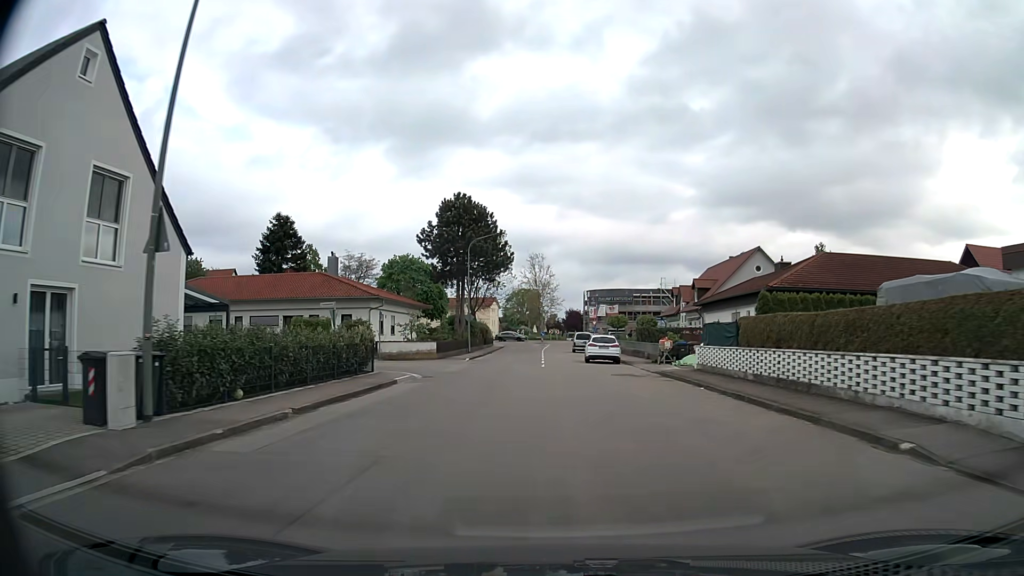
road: tertiary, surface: asphalt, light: Day
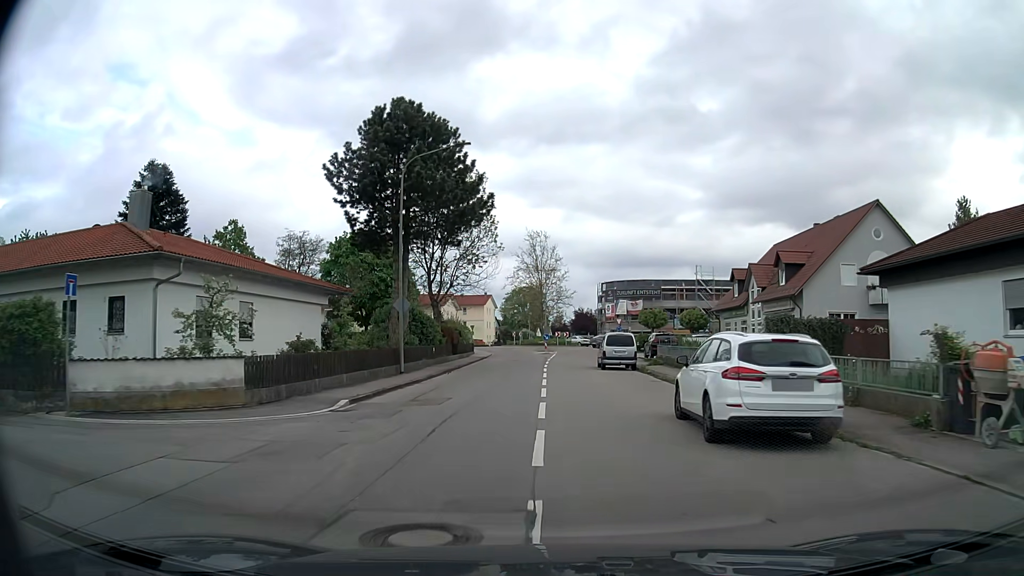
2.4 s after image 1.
(0.0, +26.6) m; 0°
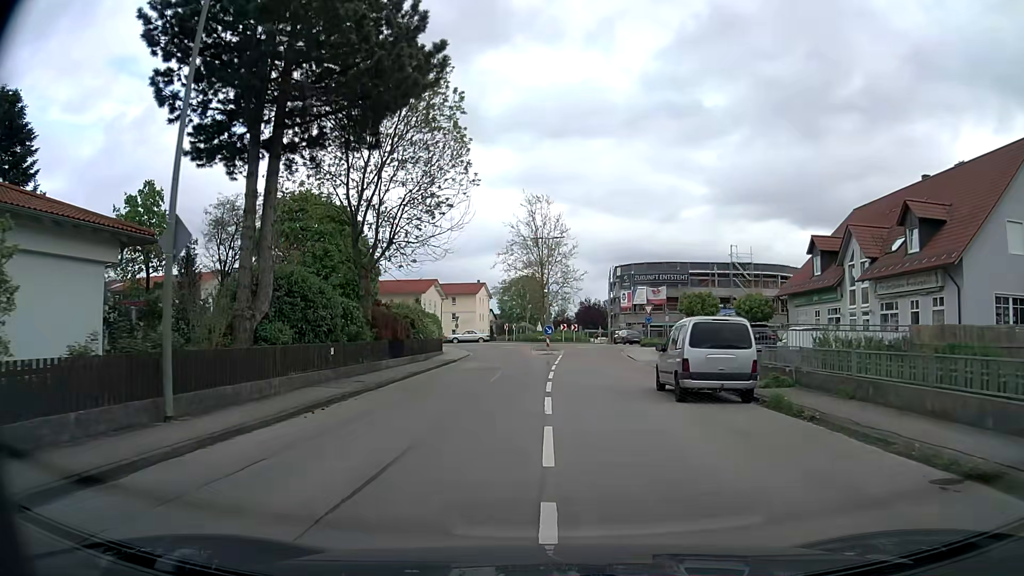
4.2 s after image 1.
(-0.2, +18.2) m; -1°
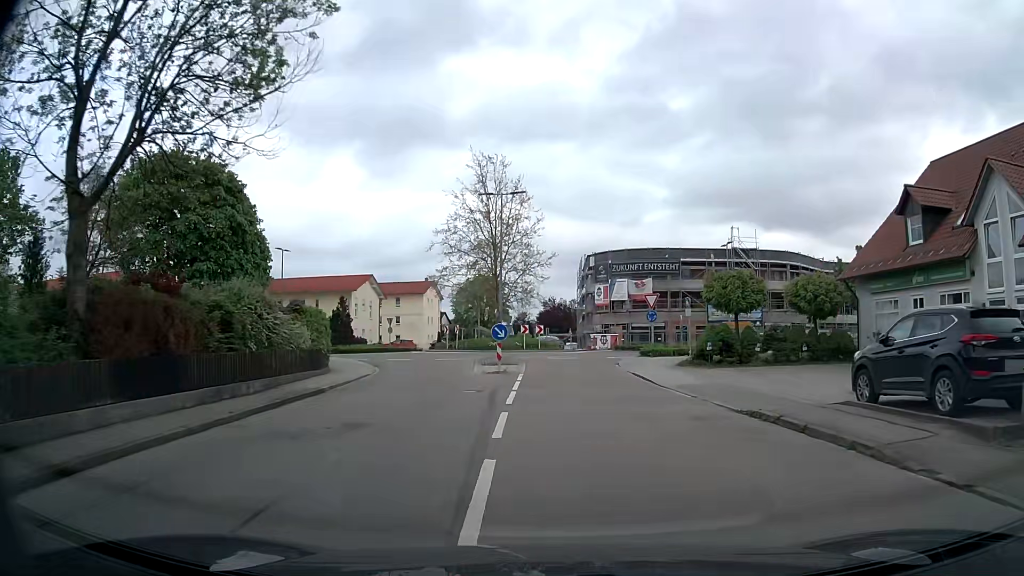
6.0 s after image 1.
(+0.3, +16.0) m; +4°
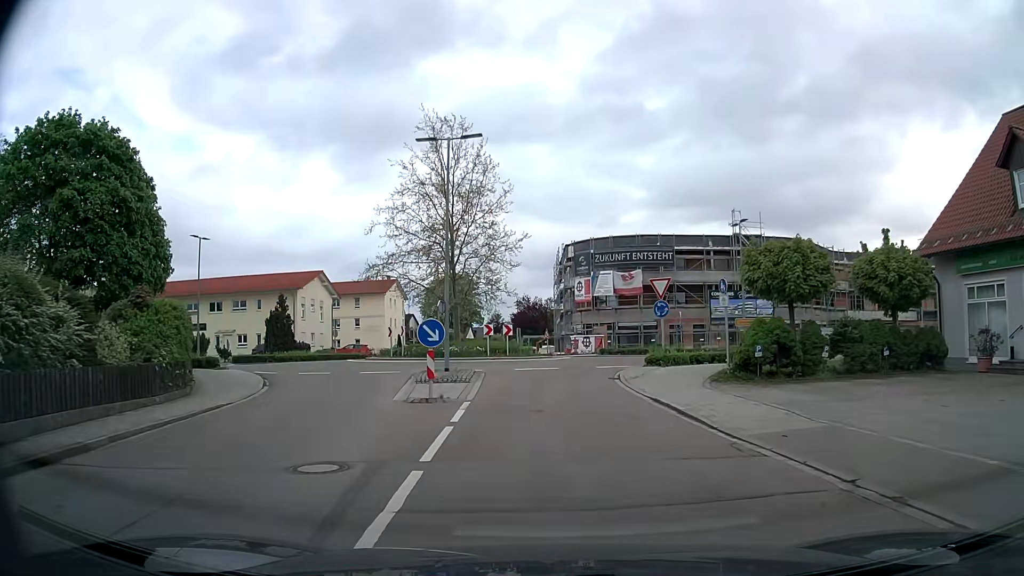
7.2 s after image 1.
(+0.1, +9.3) m; +2°
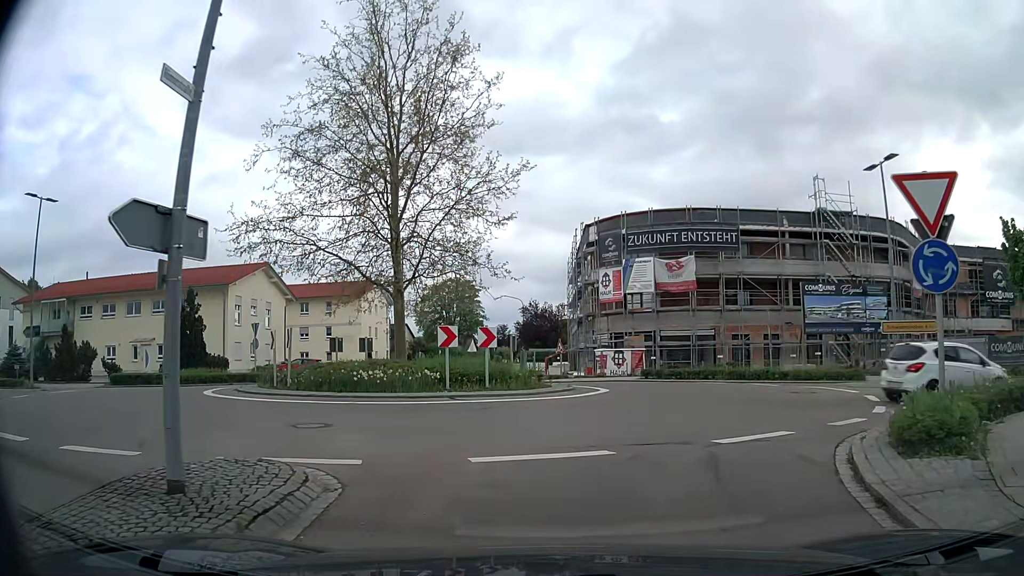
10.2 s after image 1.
(-0.3, +16.2) m; -1°
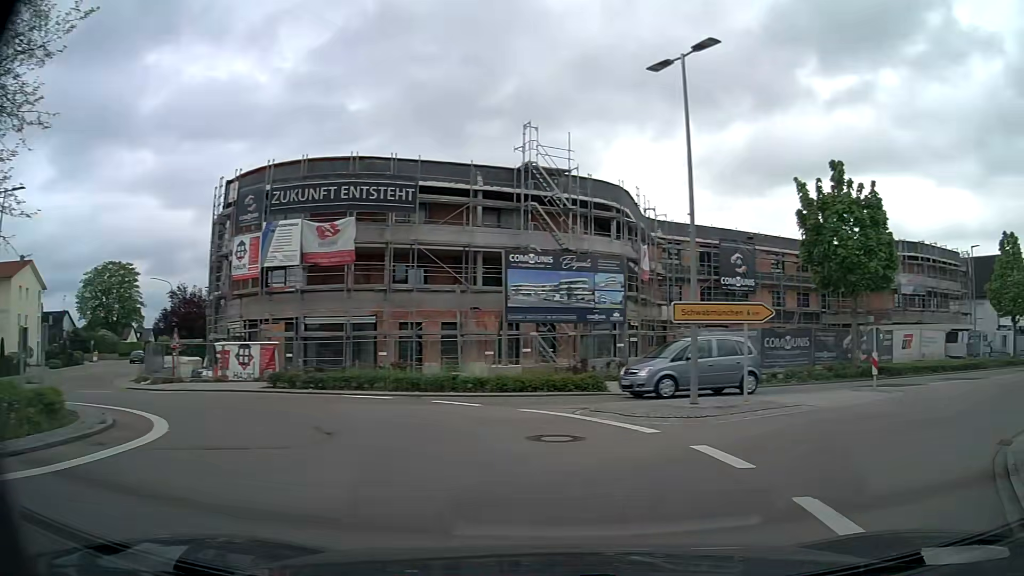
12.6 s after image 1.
(+1.5, +10.0) m; +26°
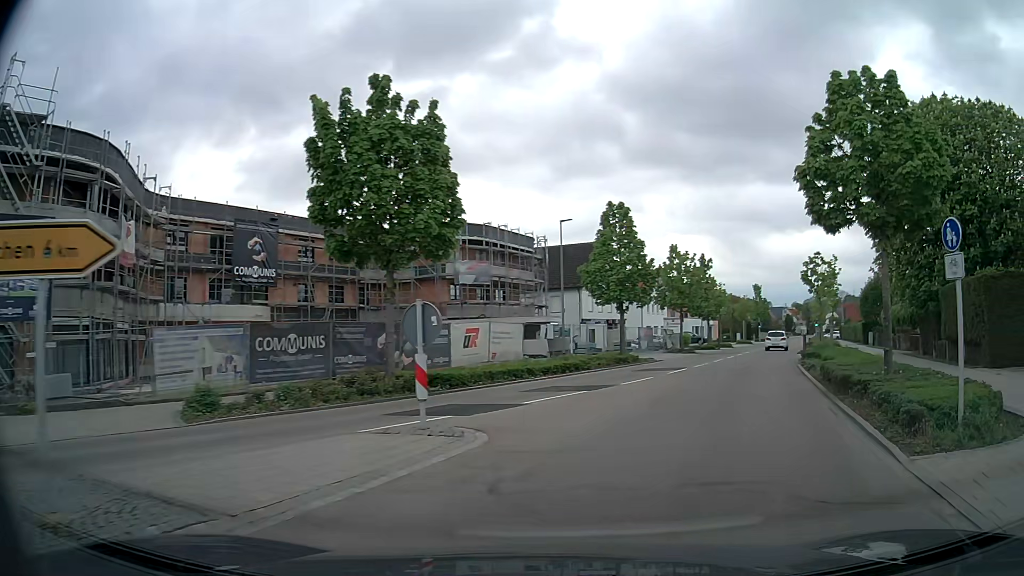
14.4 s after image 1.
(+3.8, +9.2) m; +39°
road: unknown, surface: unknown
(+1, +10) (+4, +19) (+8, +29) (+12, +38) (+16, +47) (+20, +56) (+24, +65) (+28, +74) (+32, +84) (+36, +93) m
